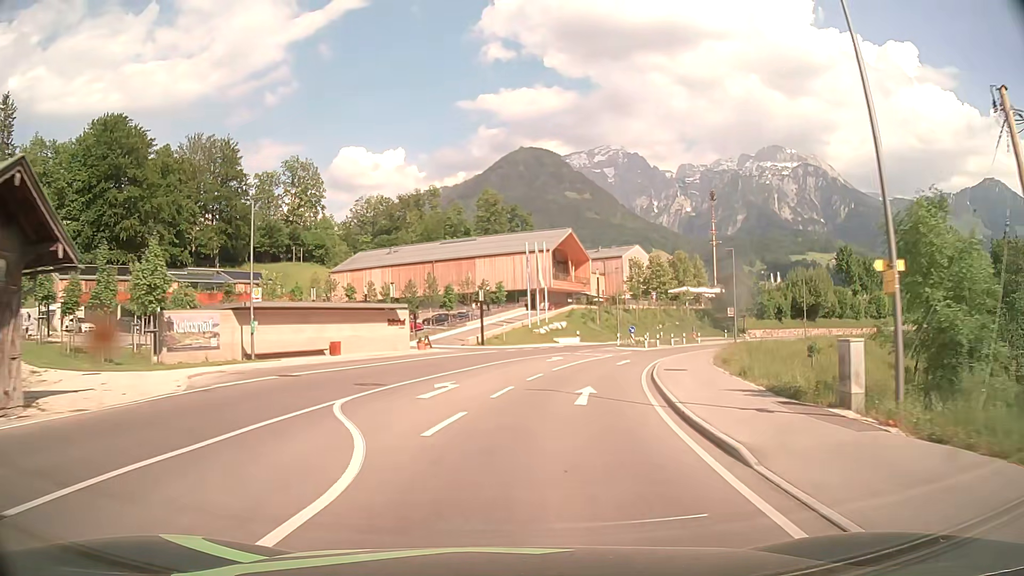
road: secondary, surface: asphalt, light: Day
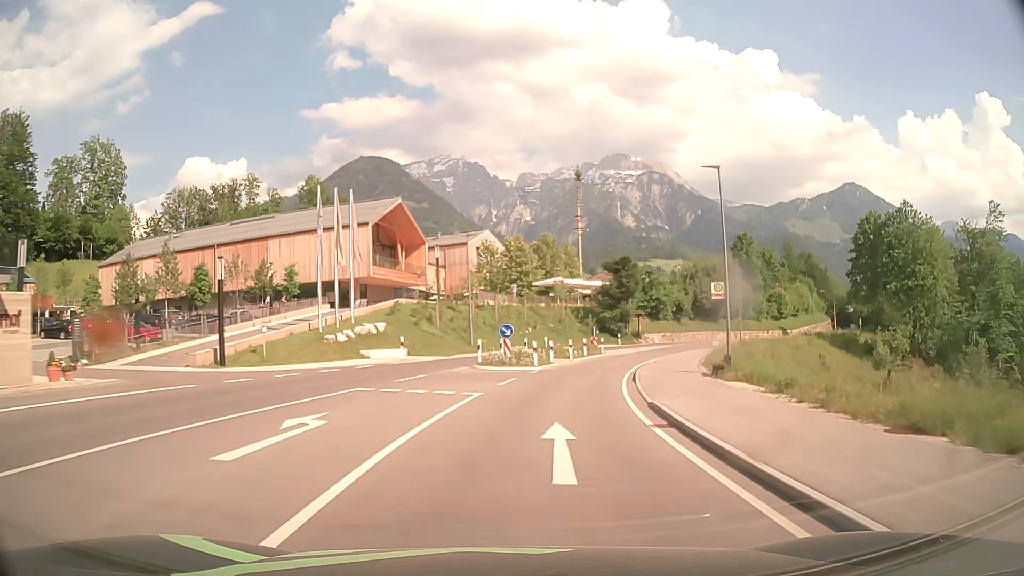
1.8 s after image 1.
(+3.3, +27.1) m; +14°
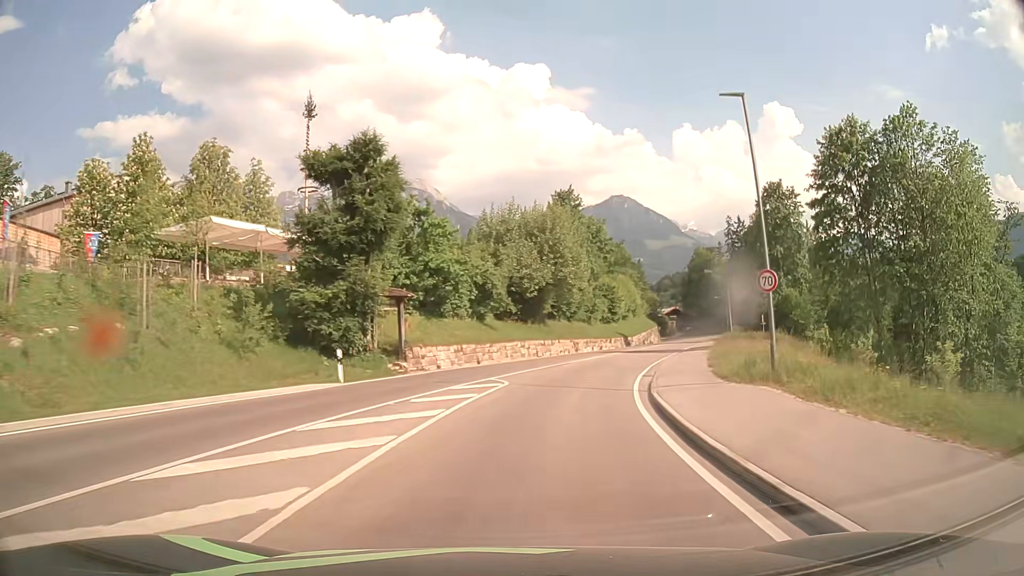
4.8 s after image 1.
(+8.3, +44.5) m; +20°
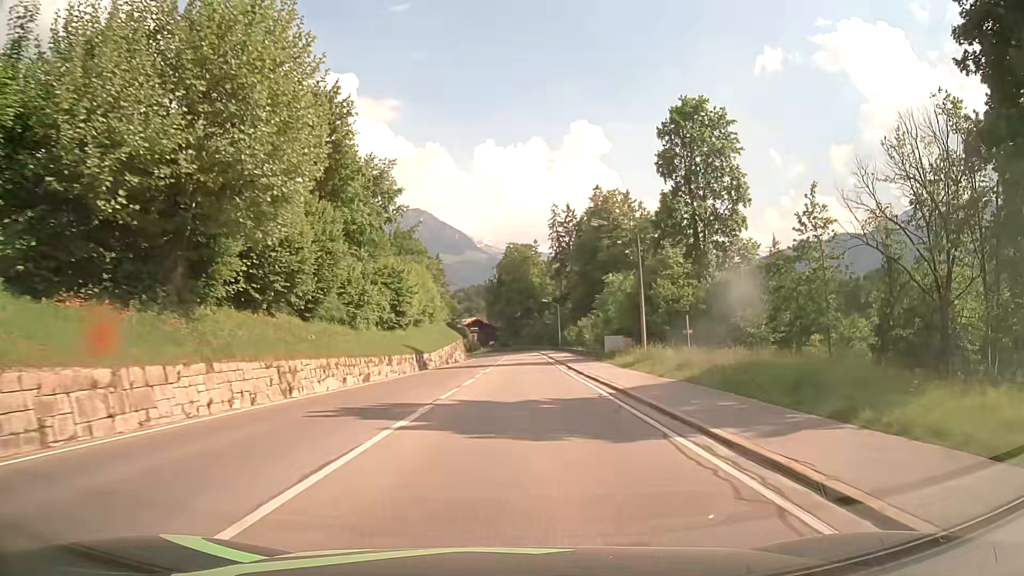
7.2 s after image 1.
(+5.8, +35.7) m; +18°
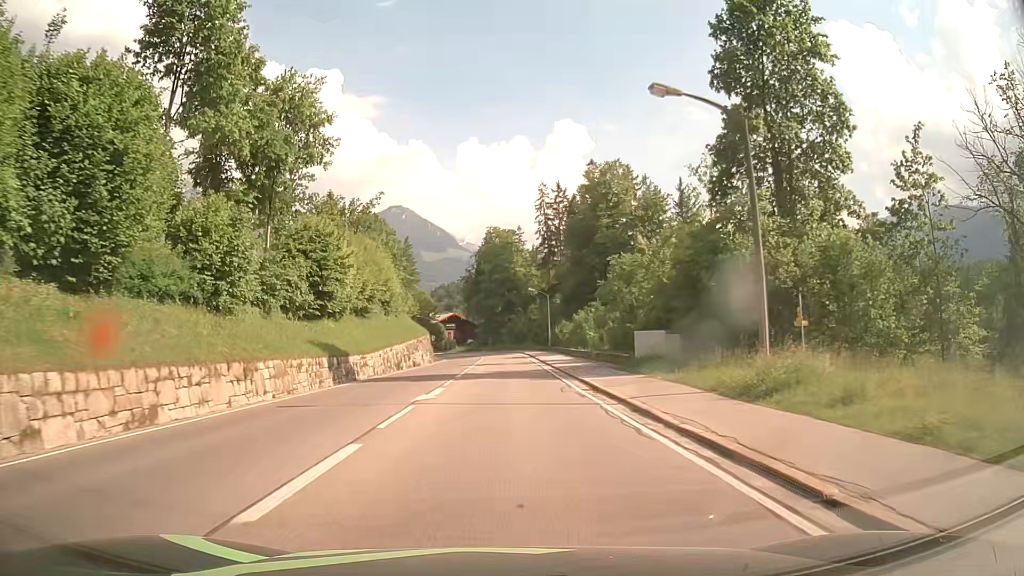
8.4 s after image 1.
(+0.5, +18.2) m; +3°
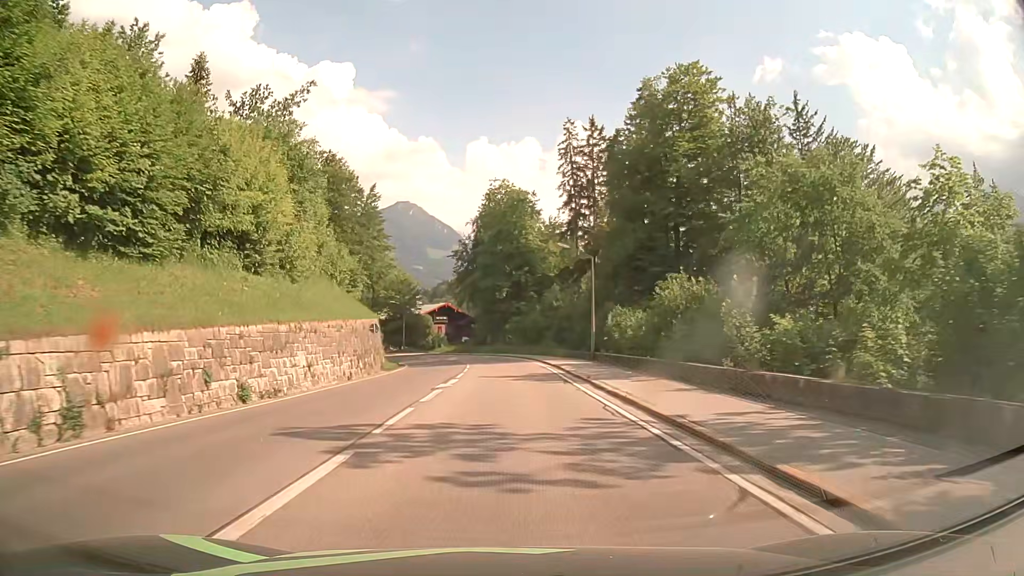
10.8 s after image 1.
(-0.6, +36.5) m; -1°
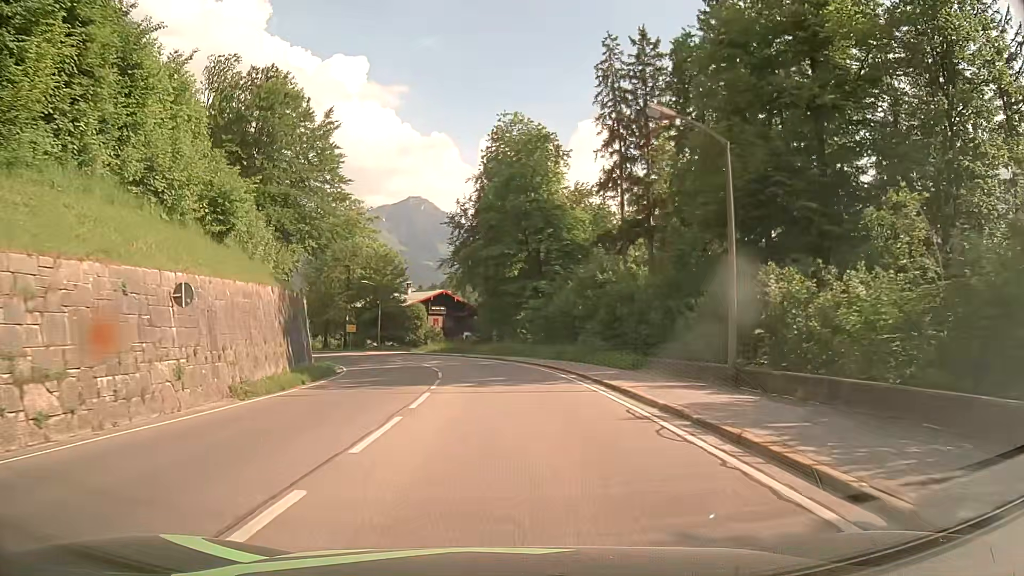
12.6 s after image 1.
(+0.1, +25.9) m; 0°
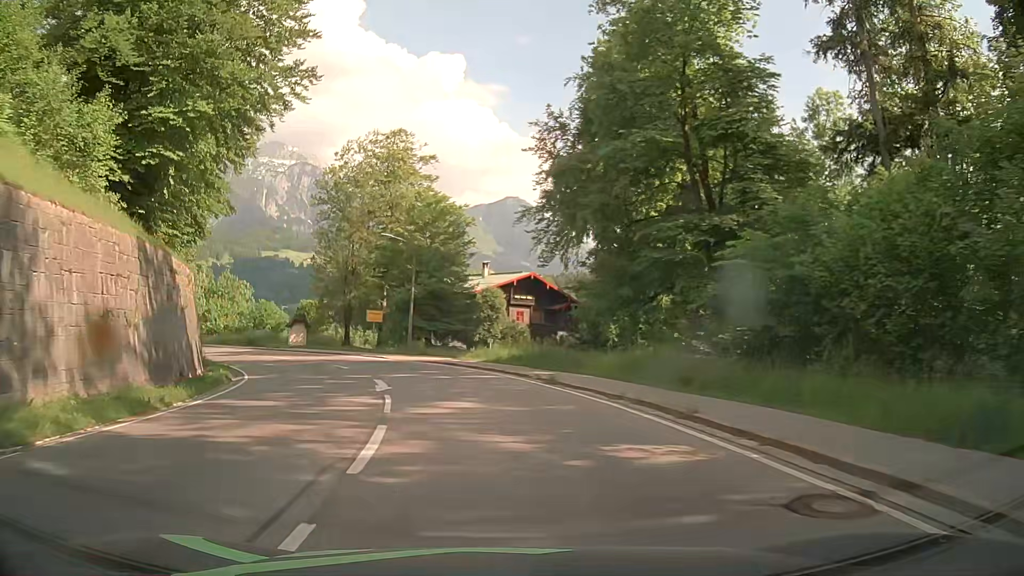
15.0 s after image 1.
(-1.5, +31.1) m; -7°
(0, +10) (-2, +20) (-5, +29) (-9, +38) (-15, +47) (-22, +54) (-30, +59) (-39, +64) (-49, +66) (-59, +68) m
